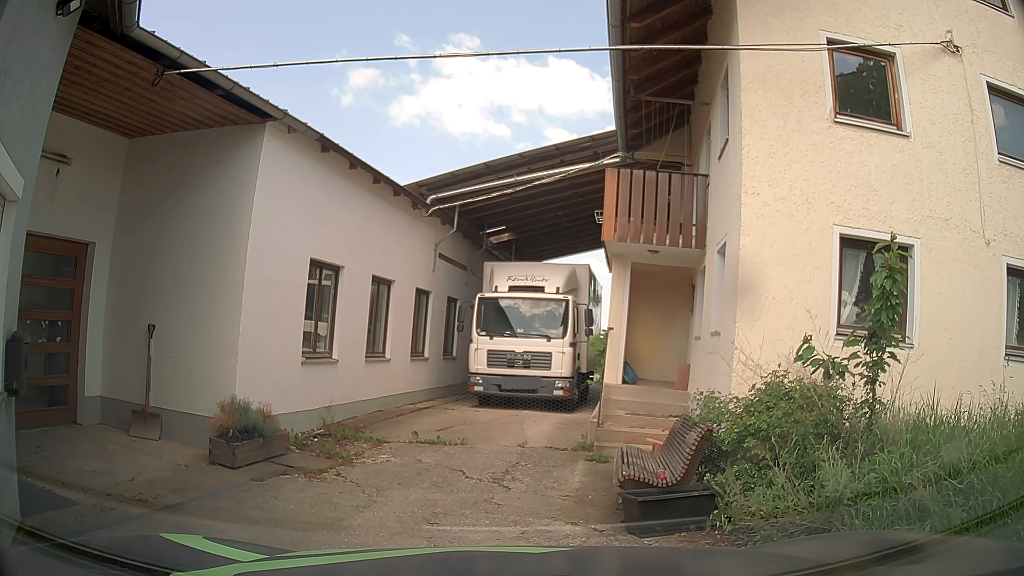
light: Day
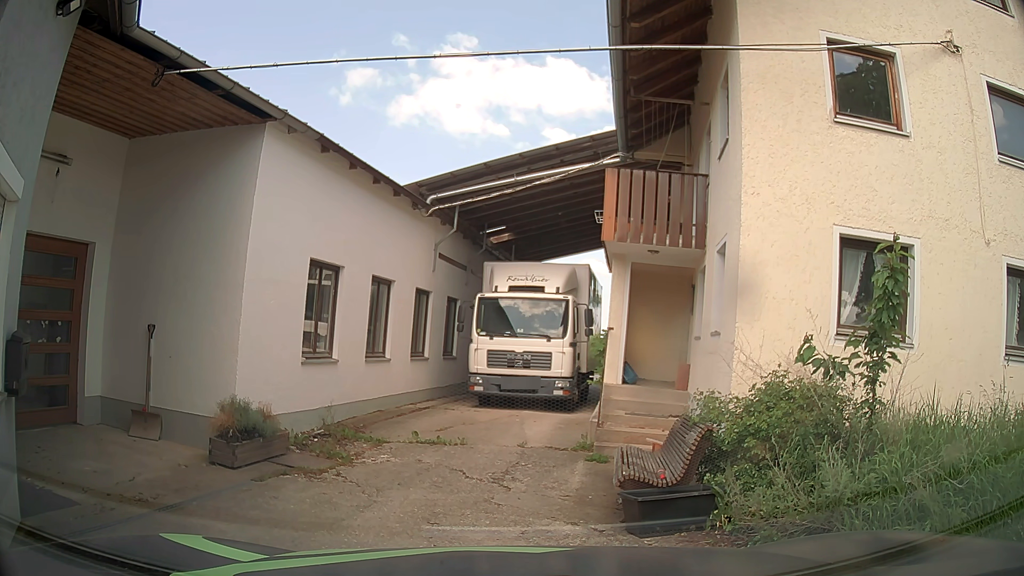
(0.0, 0.0) m; 0°
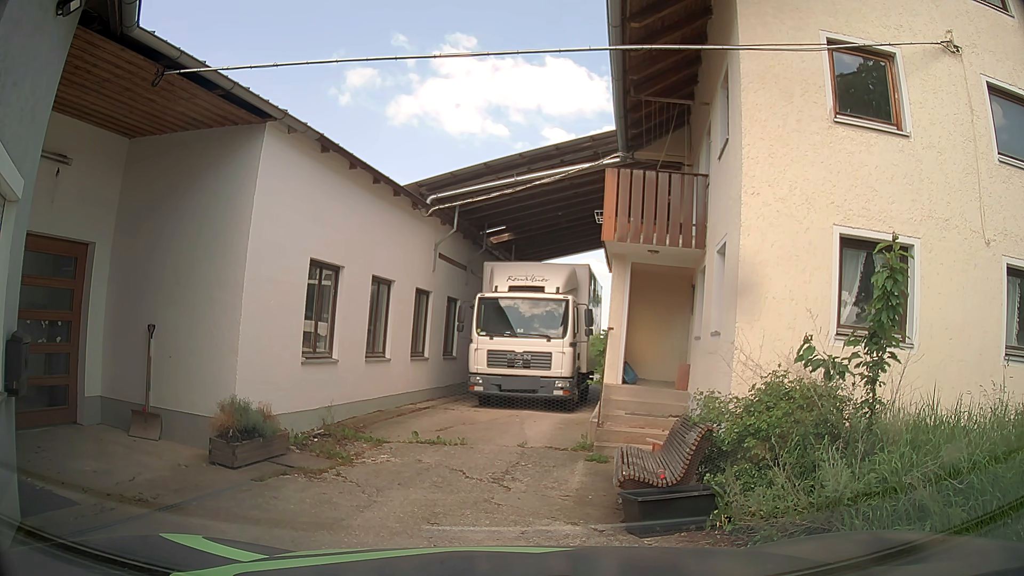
(0.0, 0.0) m; 0°
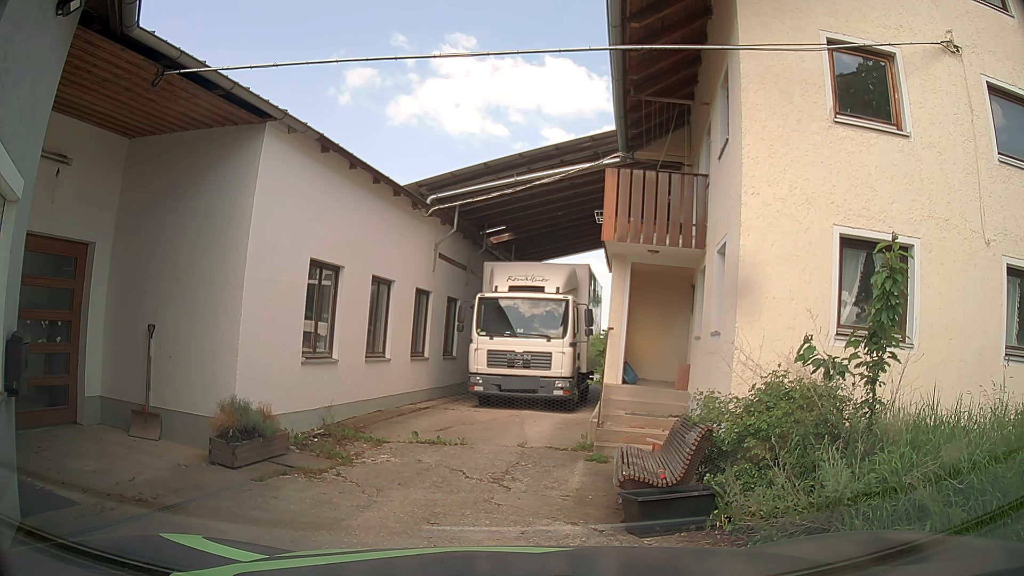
(0.0, 0.0) m; 0°
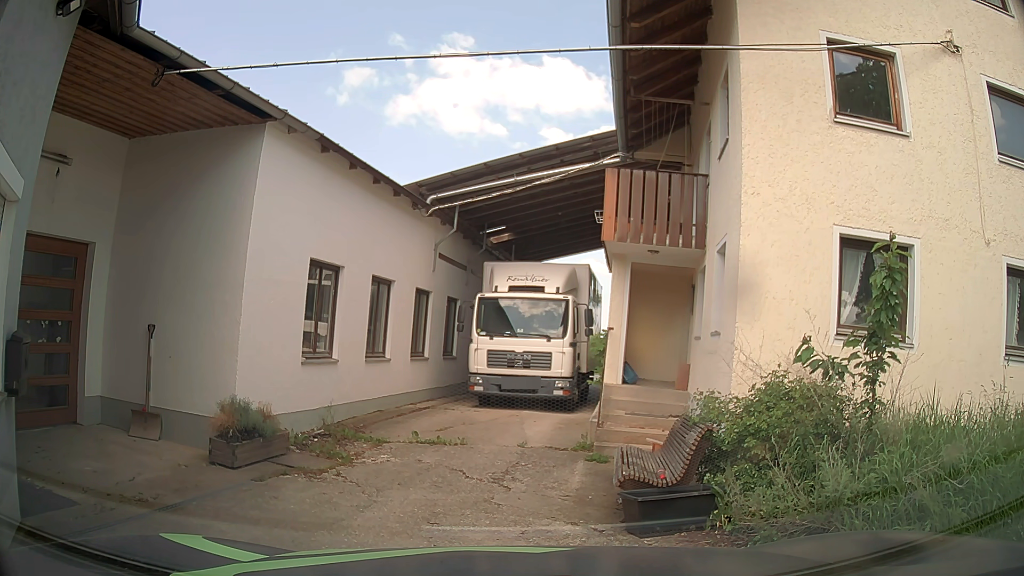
(0.0, 0.0) m; 0°
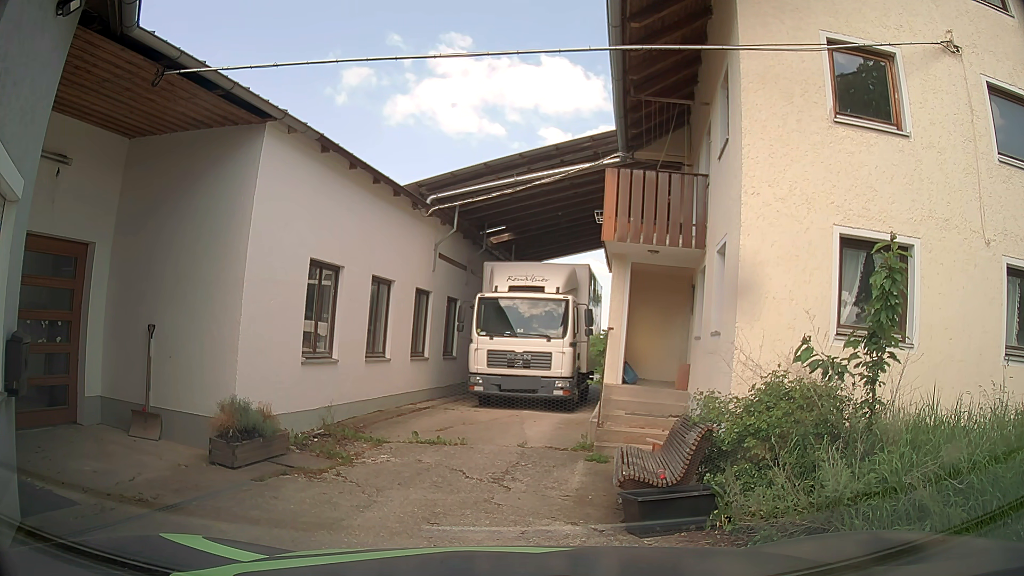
(0.0, 0.0) m; 0°
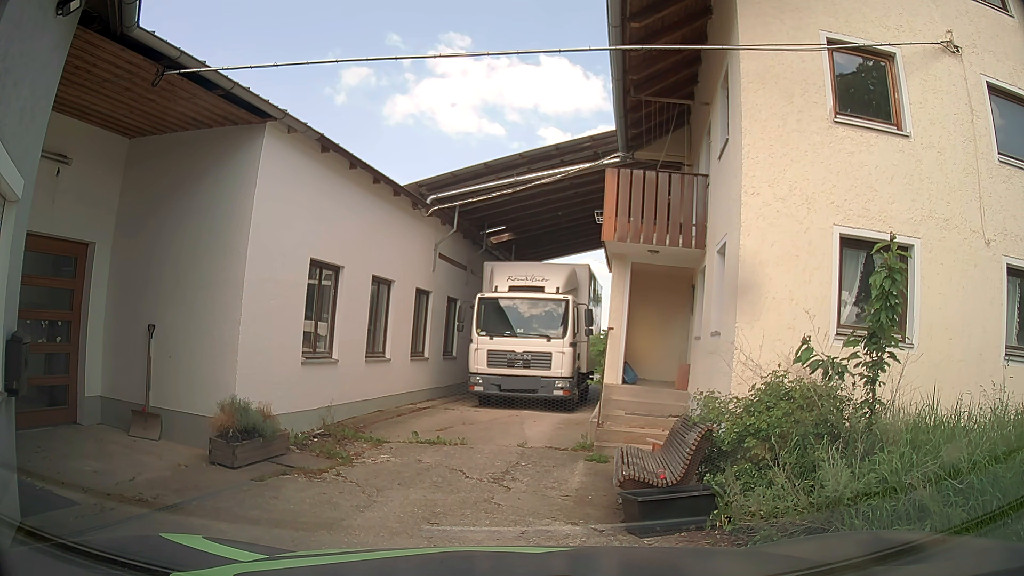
(0.0, 0.0) m; 0°
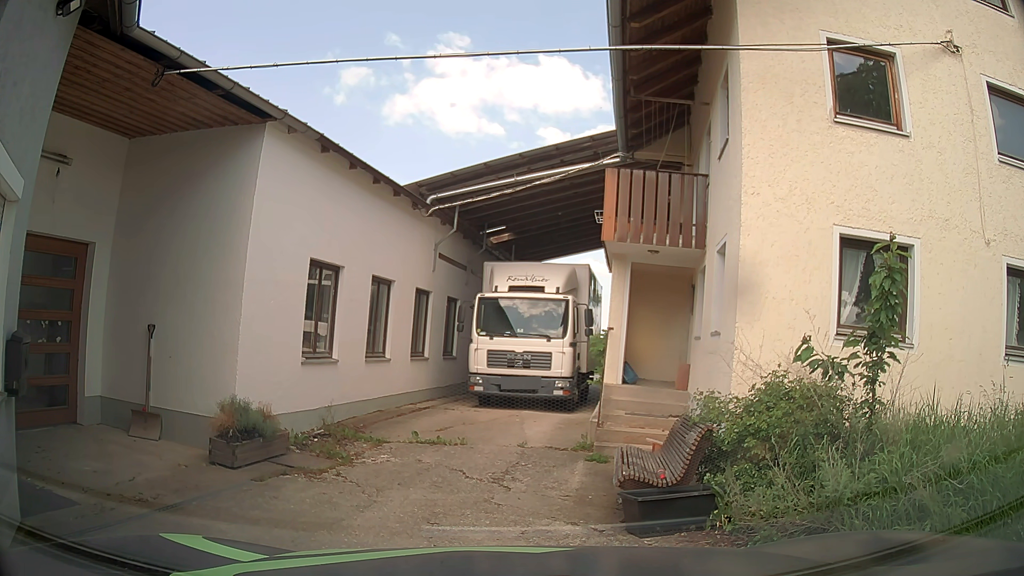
(0.0, 0.0) m; 0°
